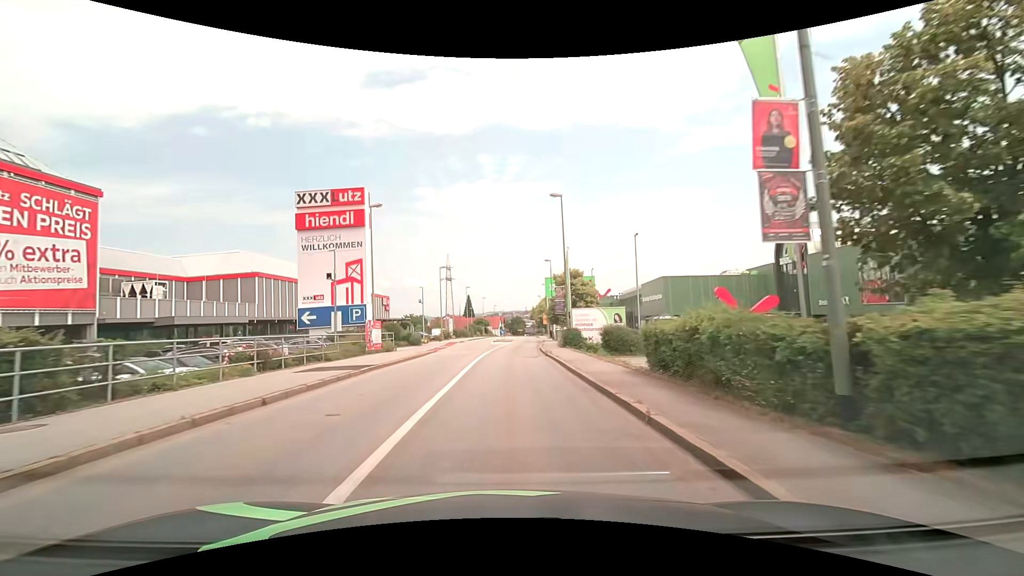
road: tertiary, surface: asphalt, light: Day
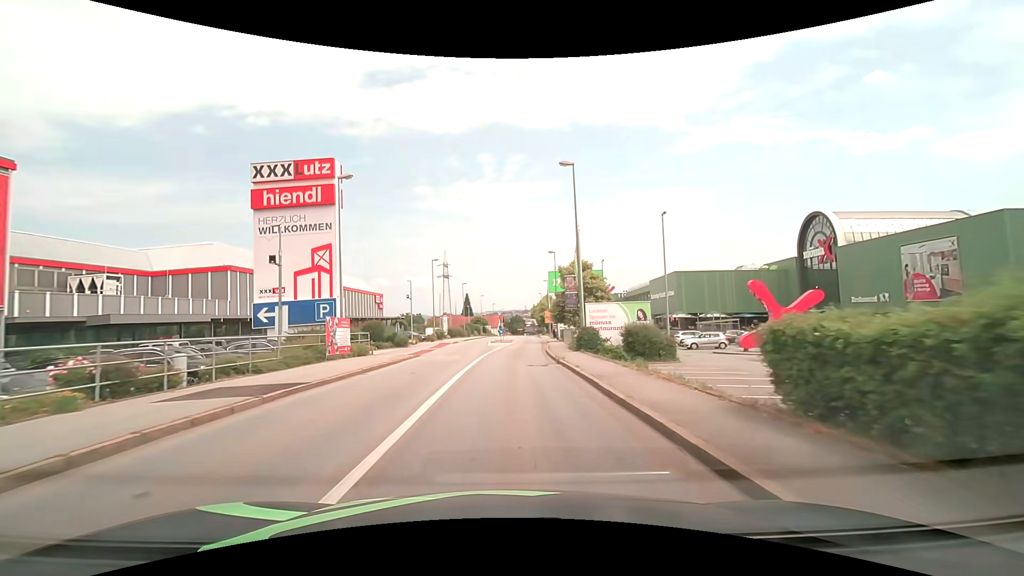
(0.0, +6.3) m; +1°
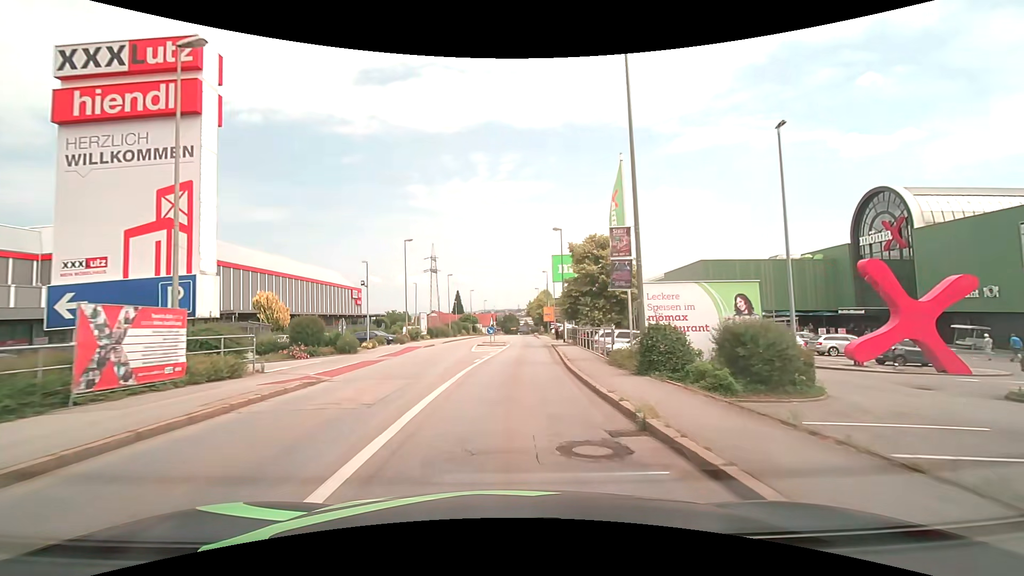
(-0.1, +12.9) m; 0°
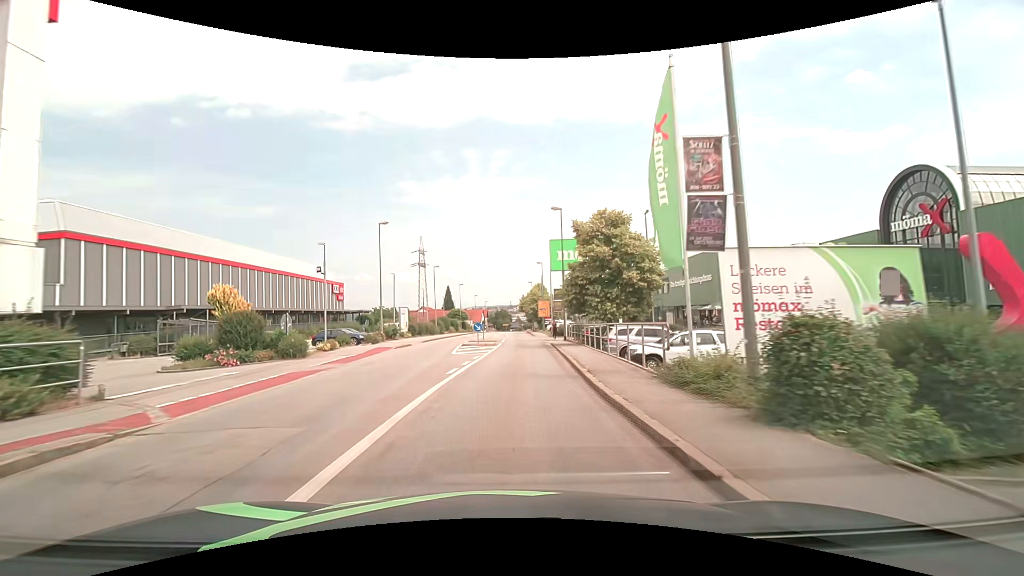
(+0.1, +6.5) m; +1°
(0, +10) (0, +20) (0, +30) (+1, +40) (+1, +50) (+1, +60) (+1, +70) (+1, +80) (+1, +90) (+1, +100) m
